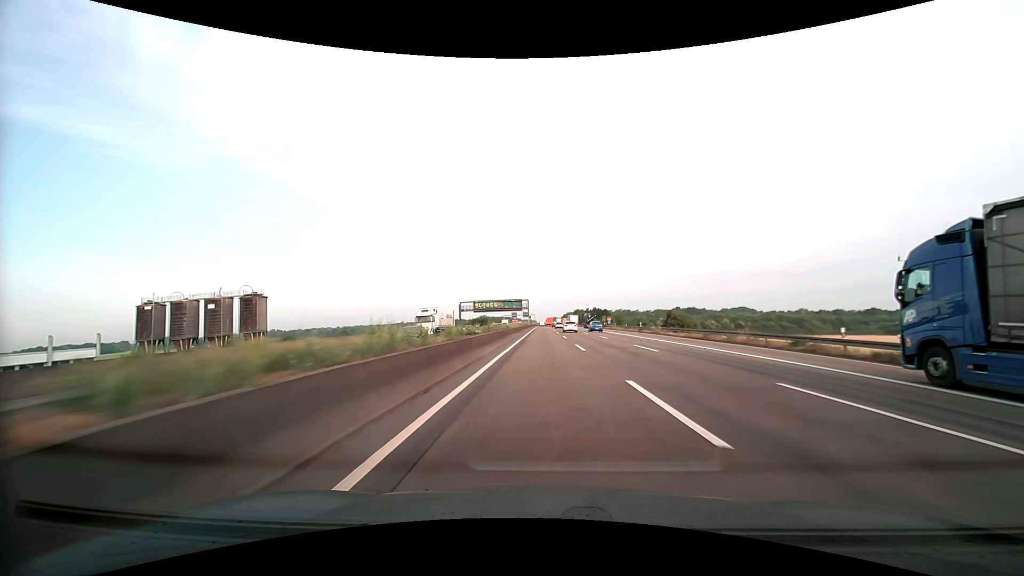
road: motorway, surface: asphalt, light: Day
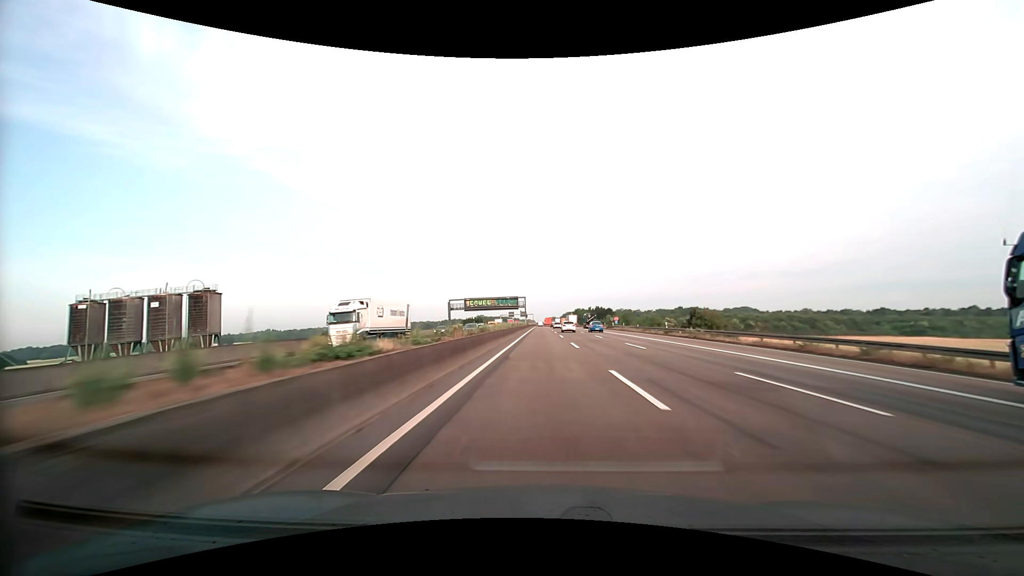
(0.0, +15.7) m; 0°
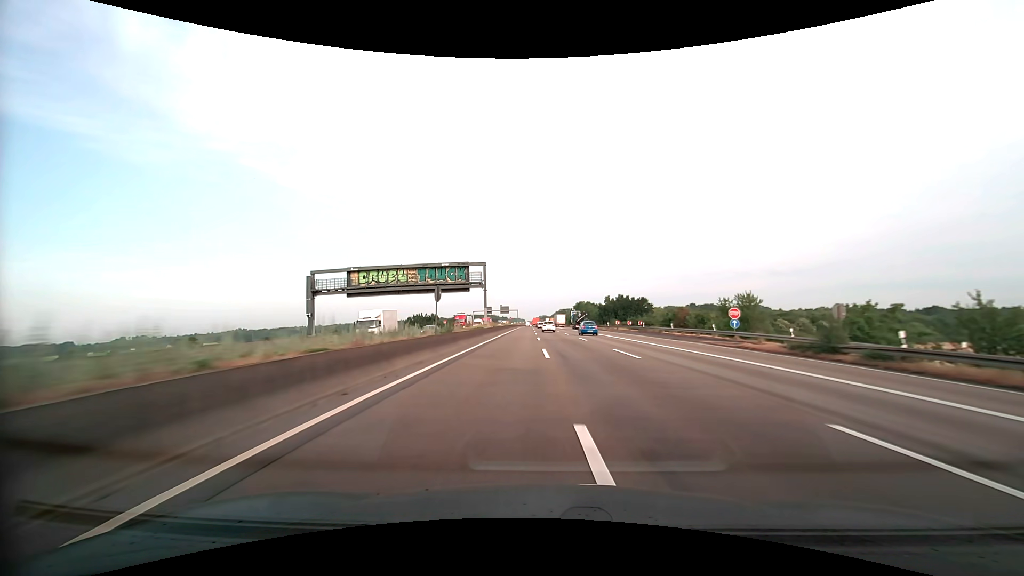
(+0.8, +79.3) m; +1°
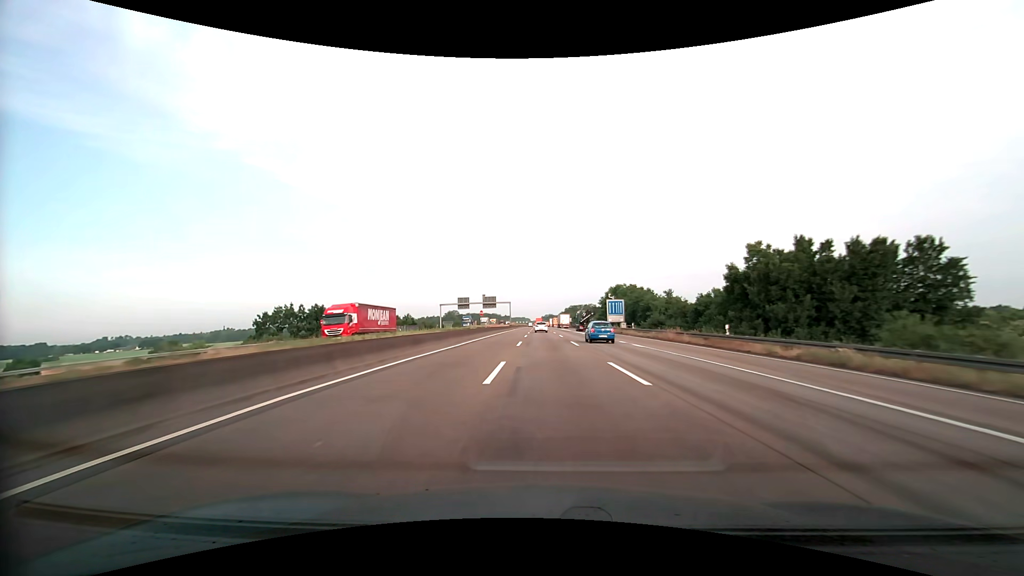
(-0.4, +79.9) m; -1°
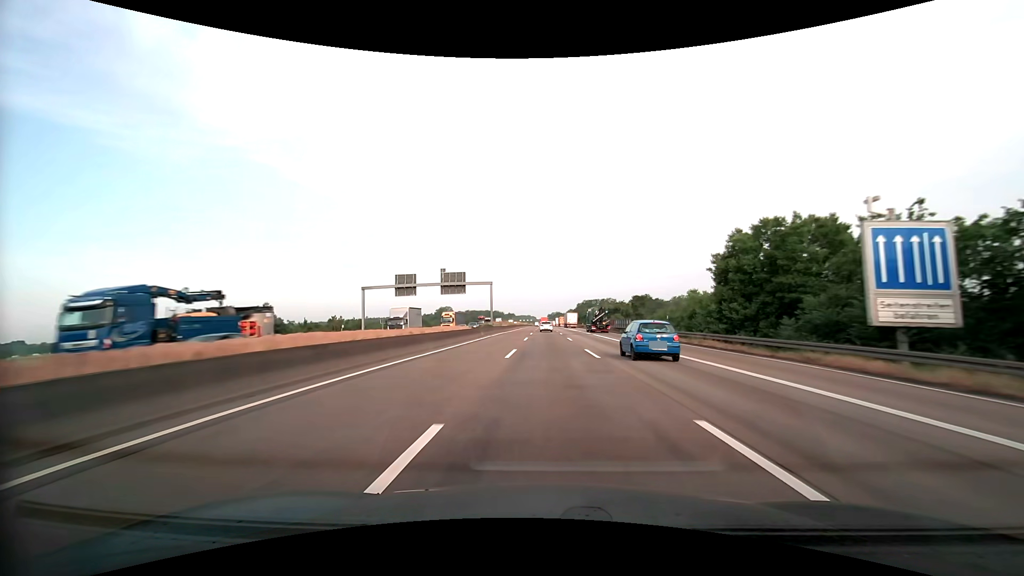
(-0.6, +64.0) m; -1°
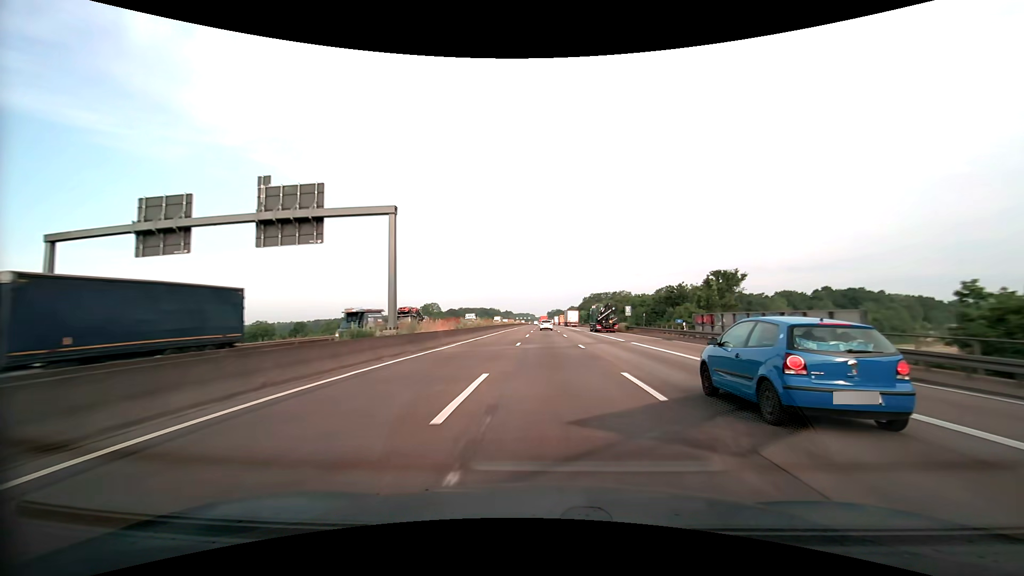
(0.0, +48.2) m; 0°
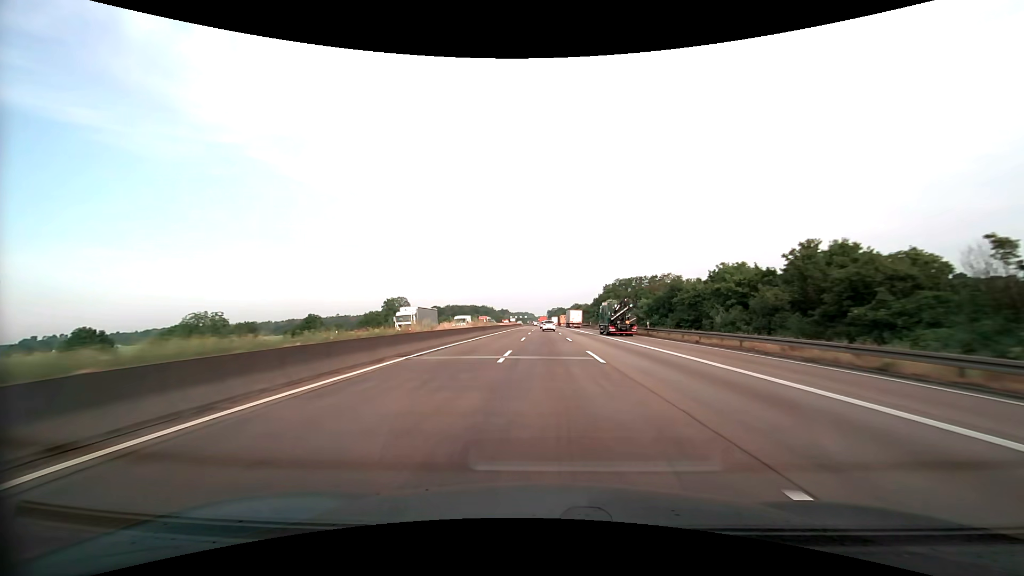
(-0.2, +80.5) m; 0°
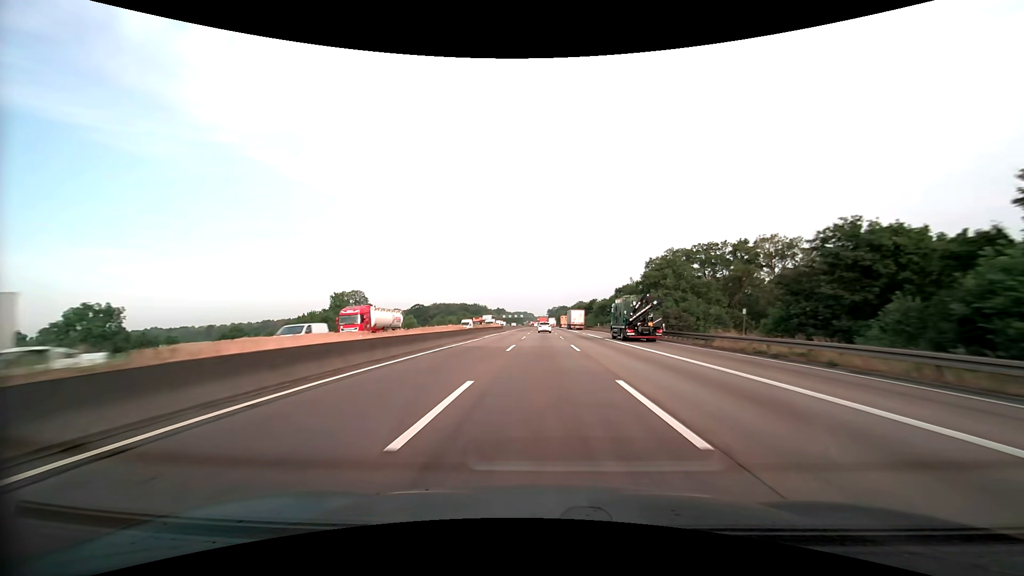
(+0.1, +64.6) m; 0°
(0, +10) (0, +20) (0, +30) (0, +40) (0, +50) (0, +60) (0, +70) (0, +80) (0, +90) (0, +100) m
